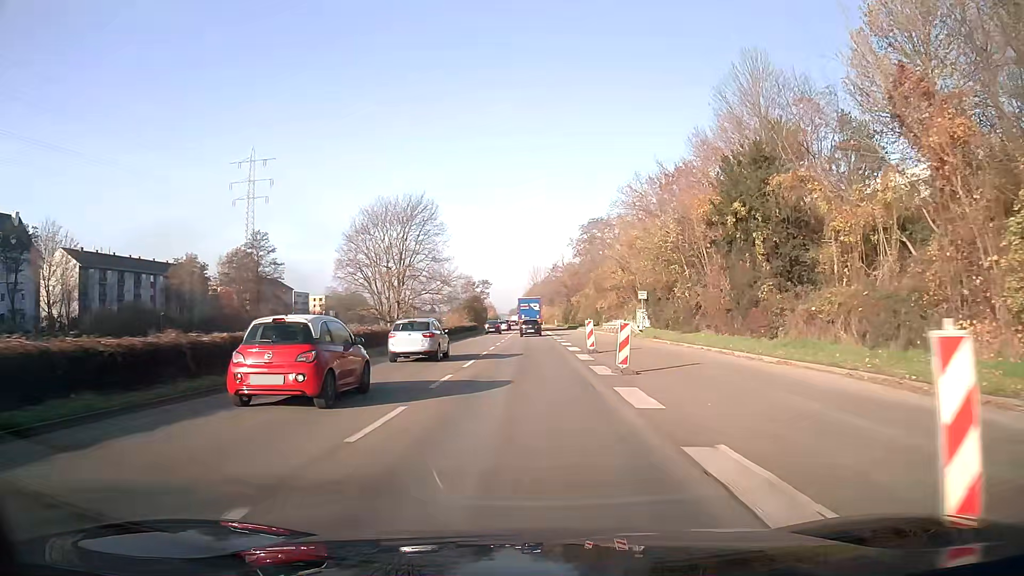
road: trunk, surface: asphalt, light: Day
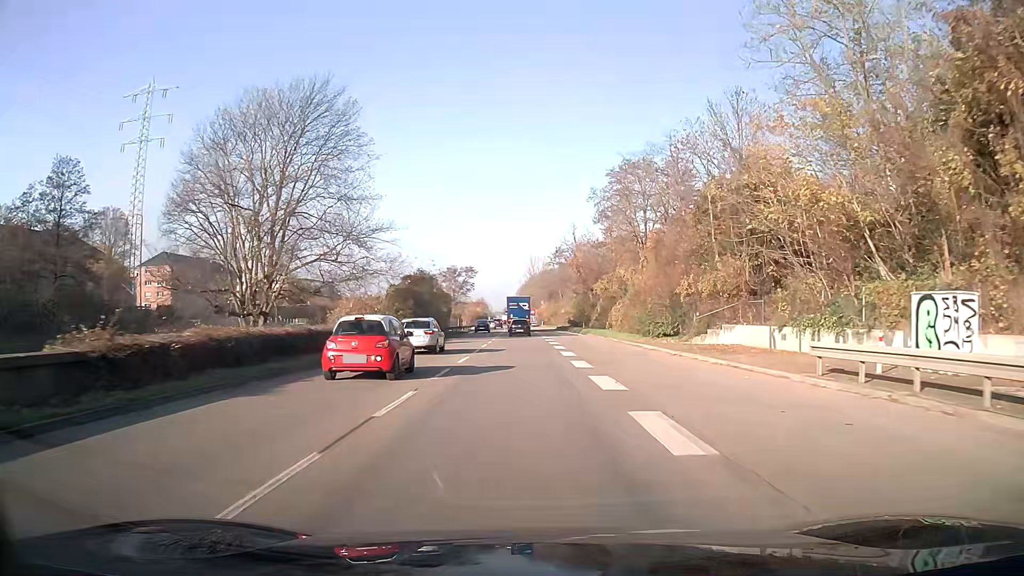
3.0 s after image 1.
(+0.2, +46.4) m; 0°
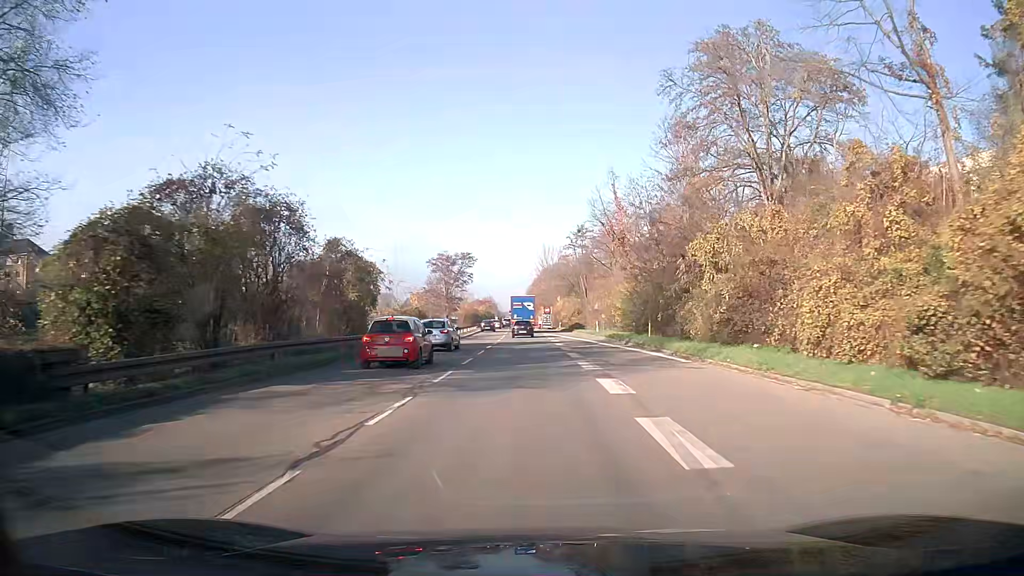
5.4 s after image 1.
(-0.3, +36.9) m; -1°
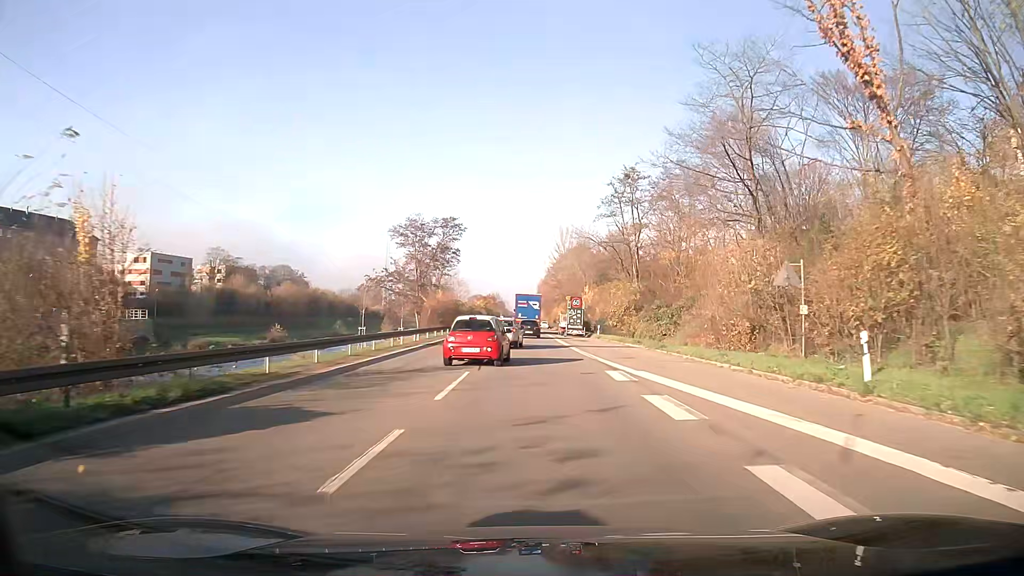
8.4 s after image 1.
(-0.5, +45.9) m; -1°
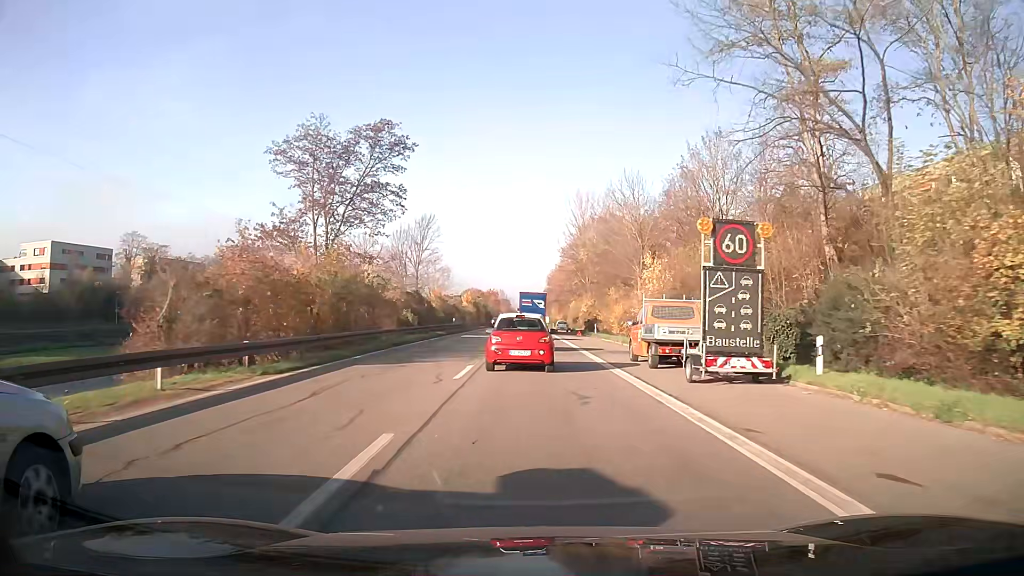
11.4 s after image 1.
(-0.2, +45.5) m; 0°
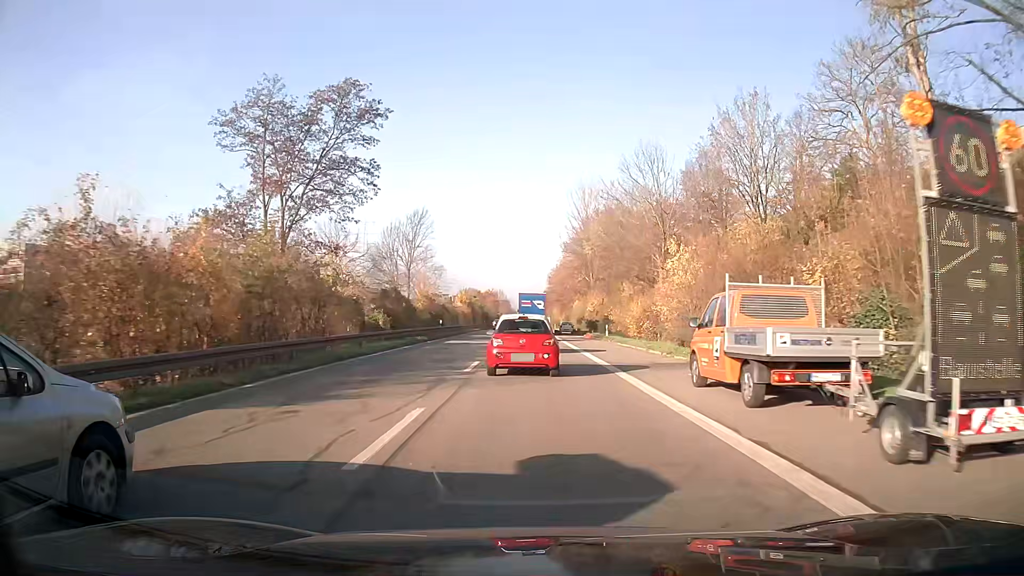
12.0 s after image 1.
(0.0, +8.8) m; 0°
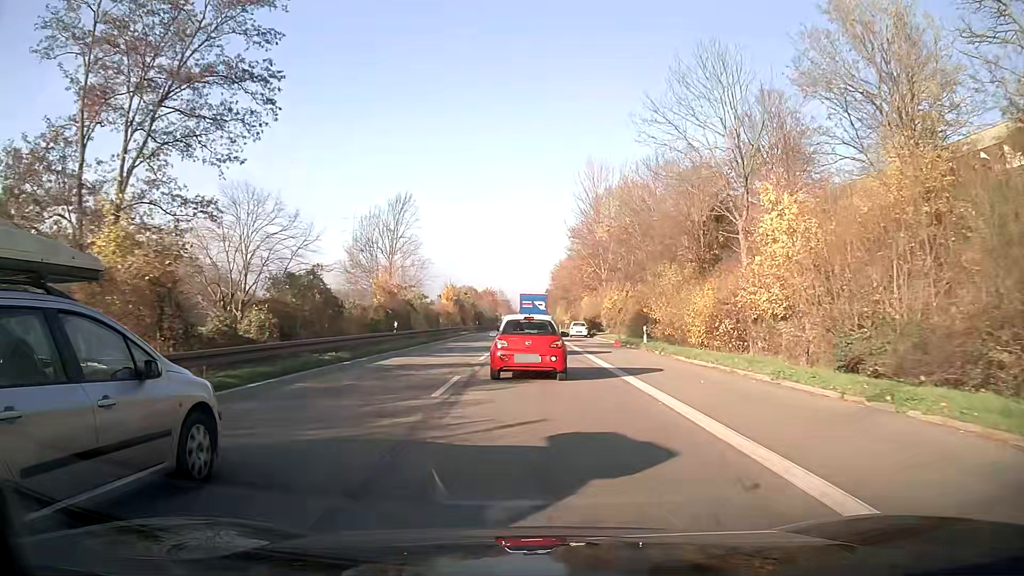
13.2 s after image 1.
(0.0, +17.3) m; 0°
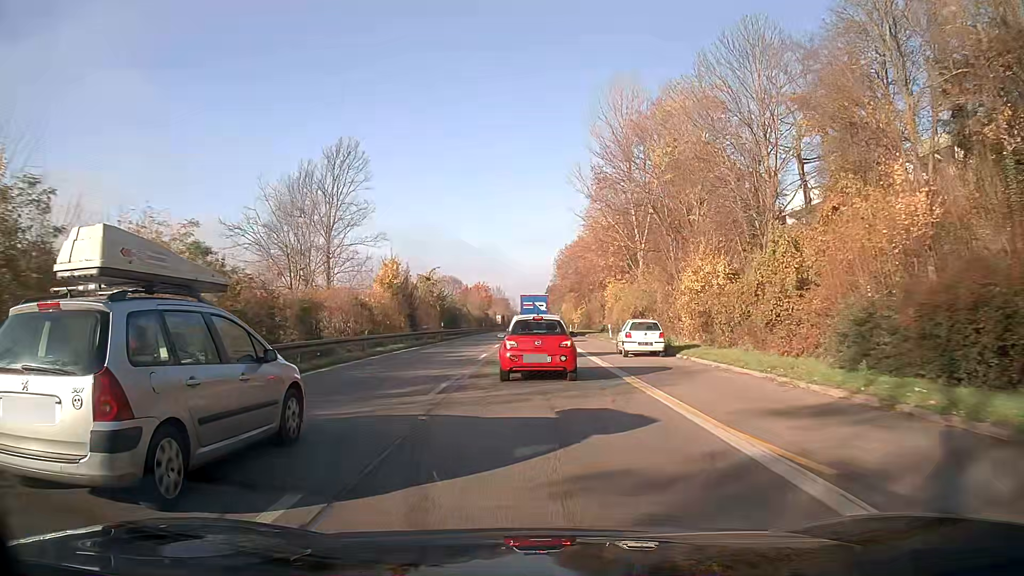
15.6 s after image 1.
(0.0, +33.9) m; 0°
